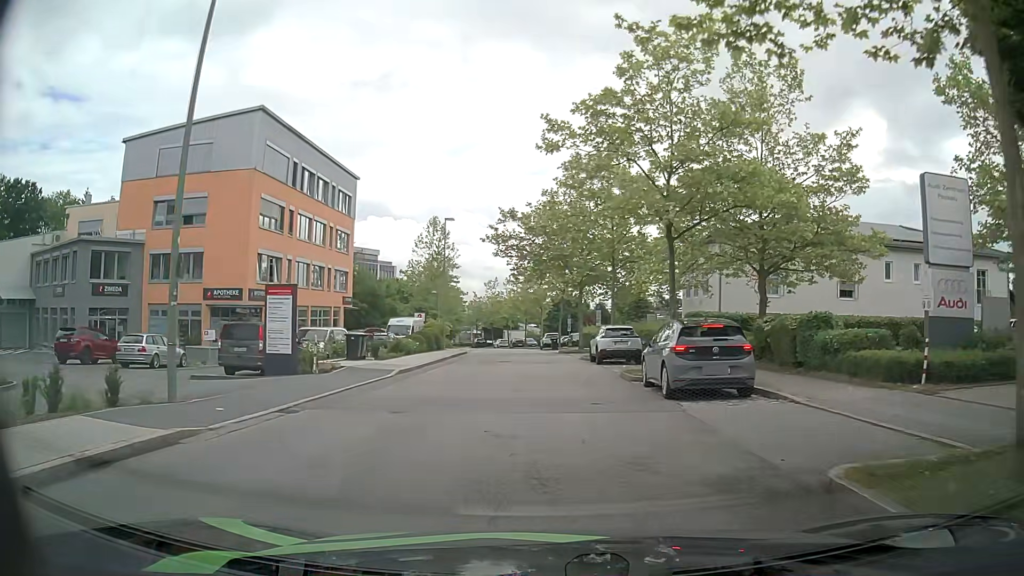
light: Day
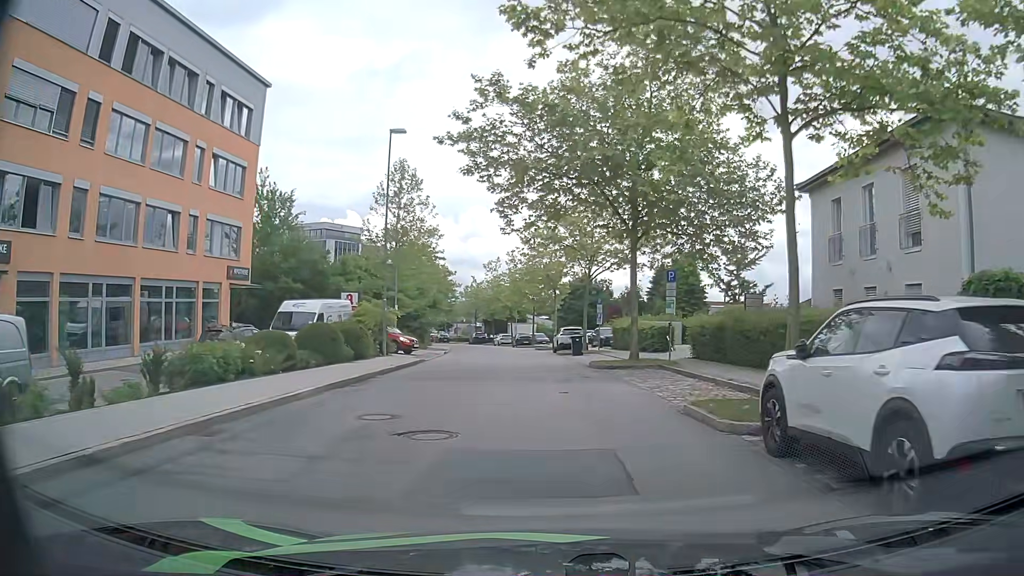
(-0.3, +22.9) m; -1°
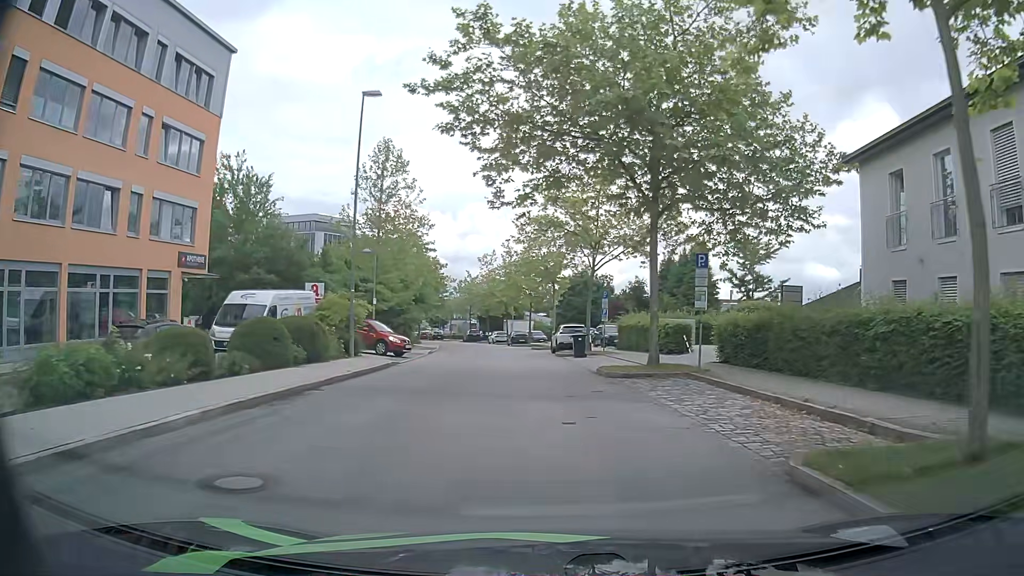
(0.0, +4.8) m; +1°
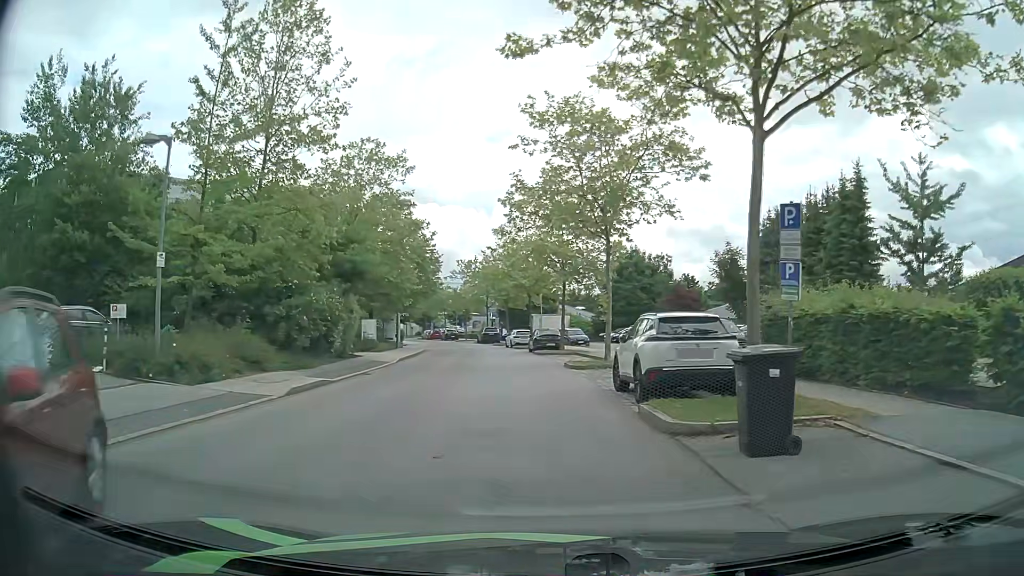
(-0.5, +23.3) m; -3°
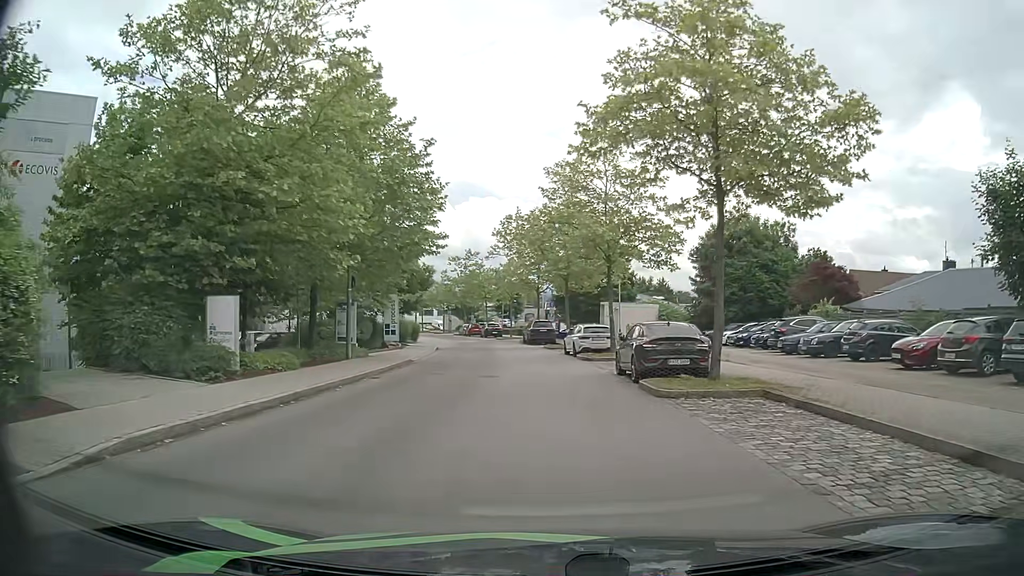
(-1.5, +23.3) m; -6°
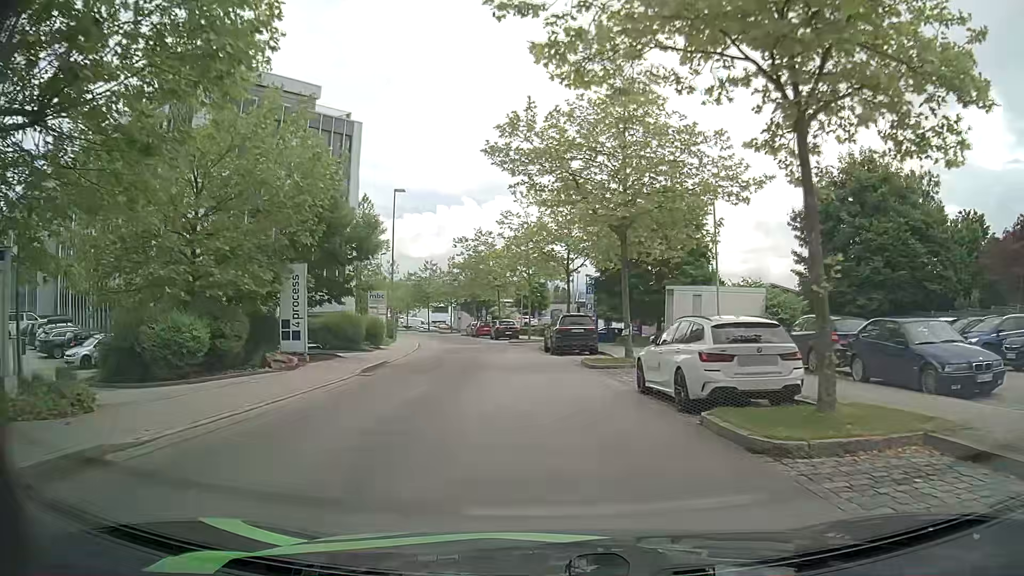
(-0.2, +19.7) m; -2°
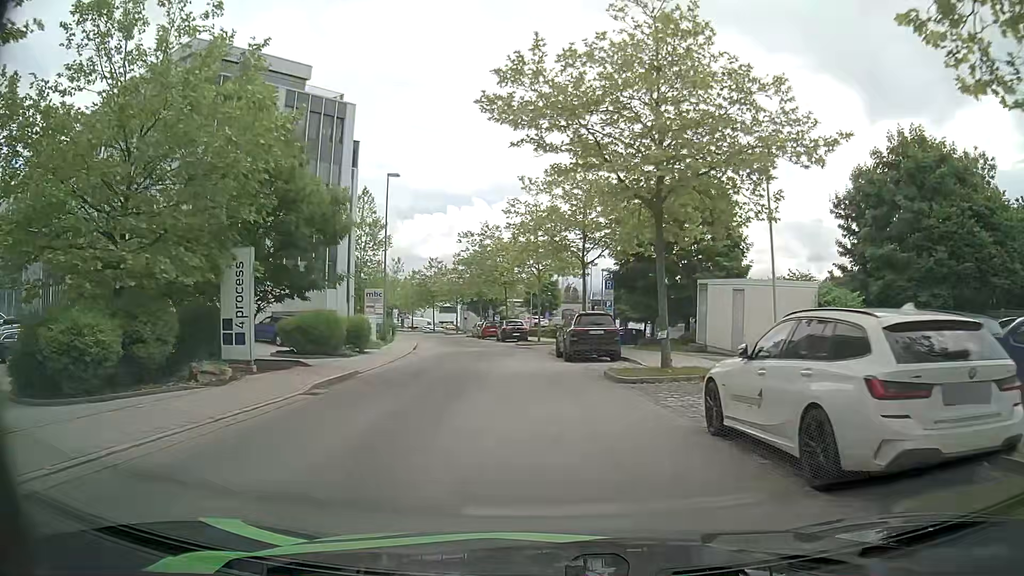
(-0.1, +5.0) m; -2°
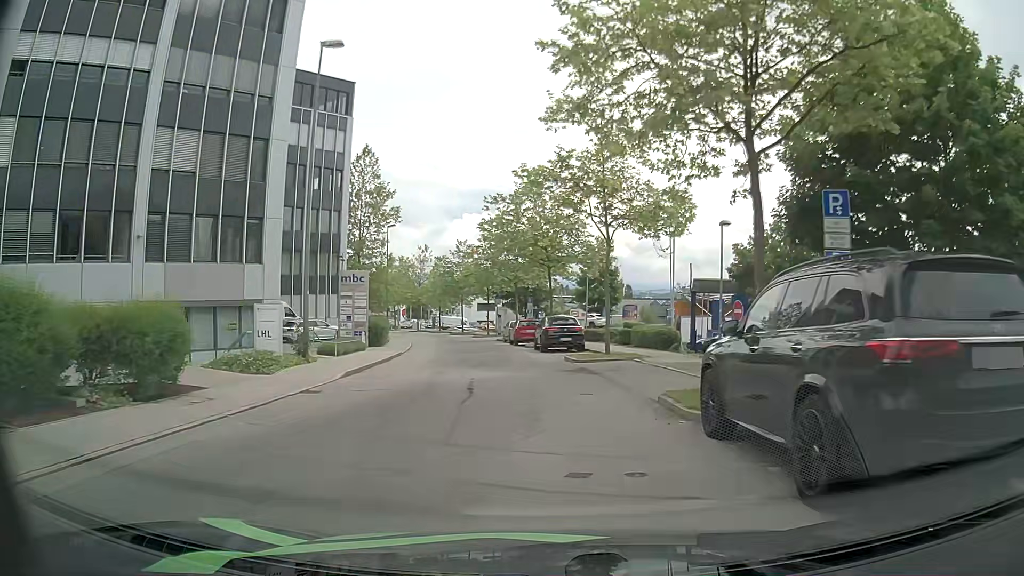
(-0.7, +20.1) m; -4°
(0, +10) (-1, +20) (-2, +30) (-3, +40) (-5, +50) (-7, +59) (-10, +69) (-12, +79) (-16, +88) (-19, +98) m
